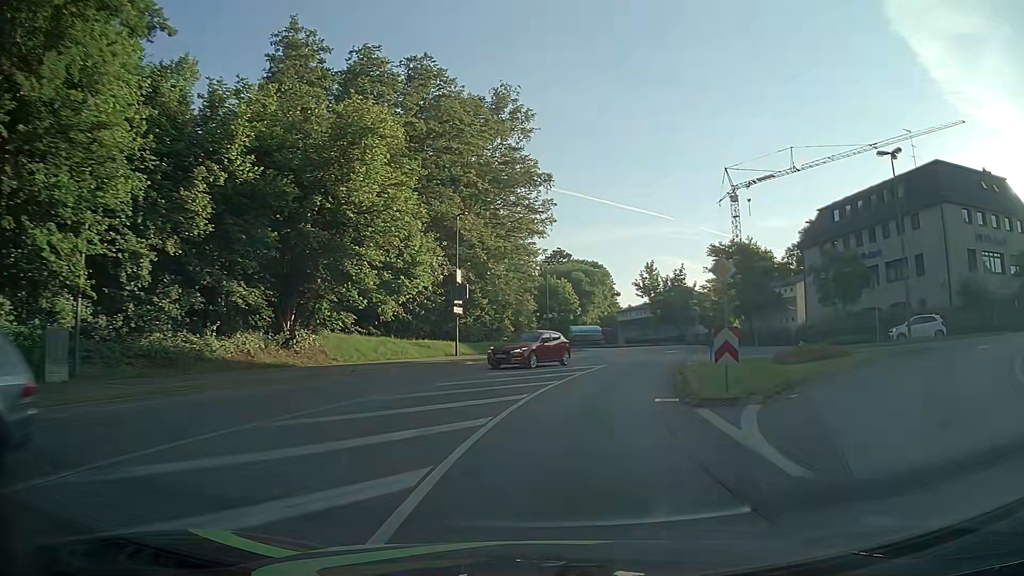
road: unclassified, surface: asphalt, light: Day
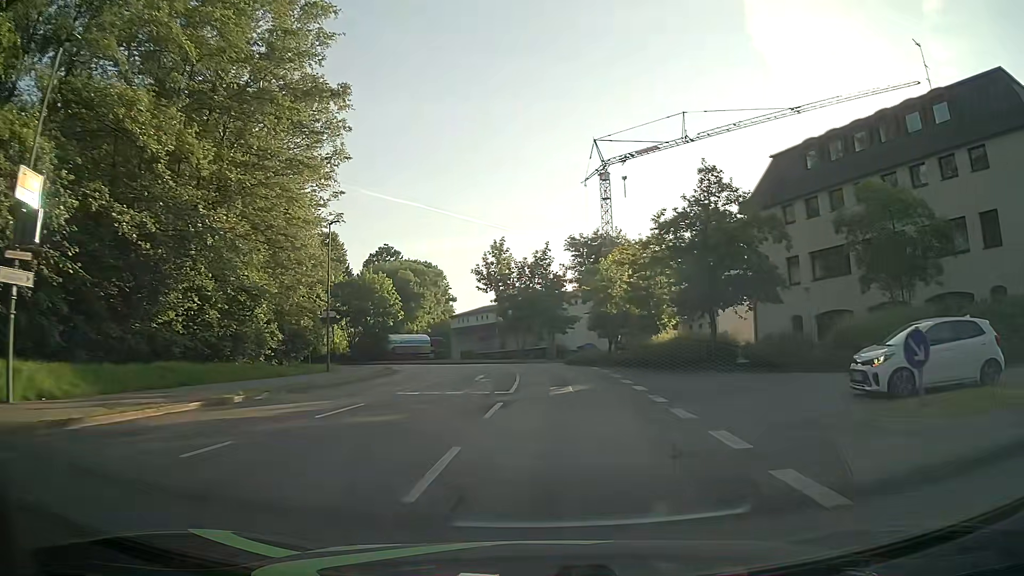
(+3.2, +25.6) m; +14°
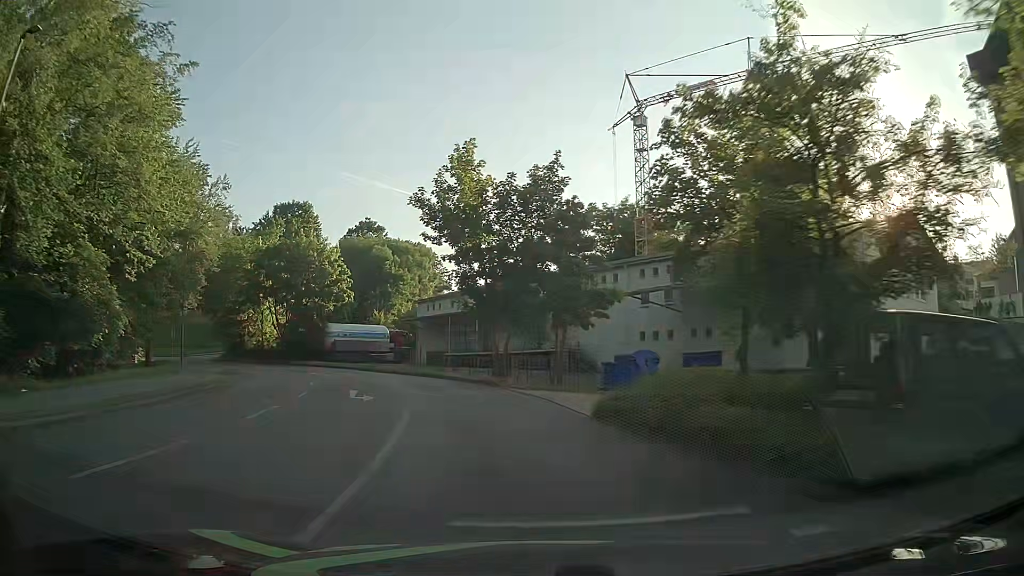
(+0.8, +26.1) m; -1°
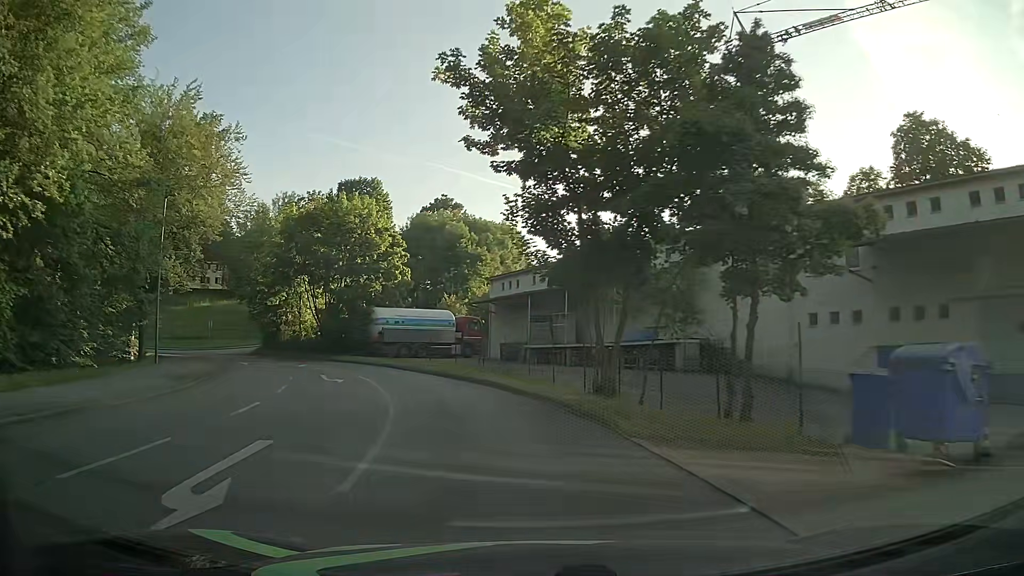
(-0.7, +12.9) m; -7°
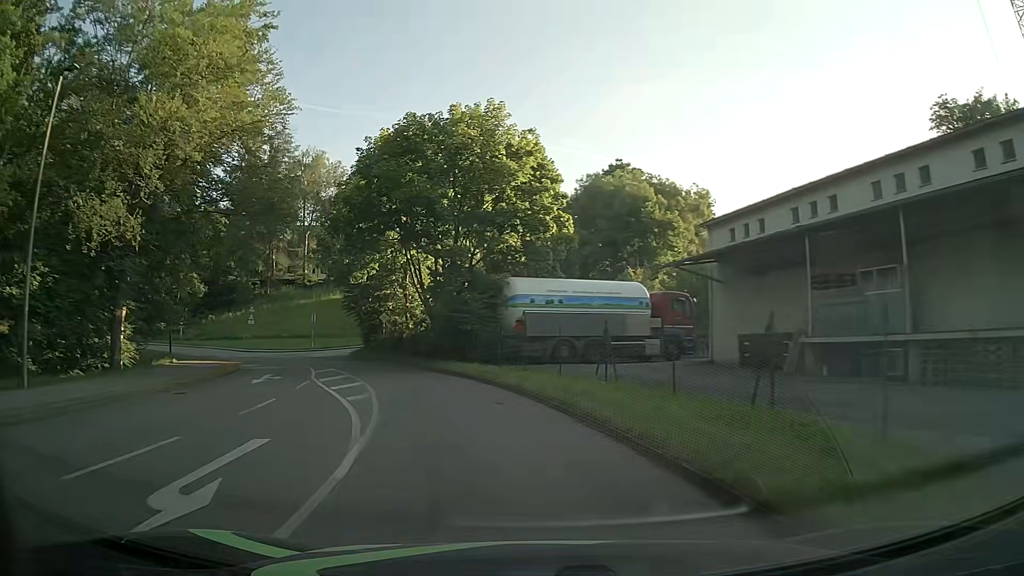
(-2.5, +19.3) m; -15°
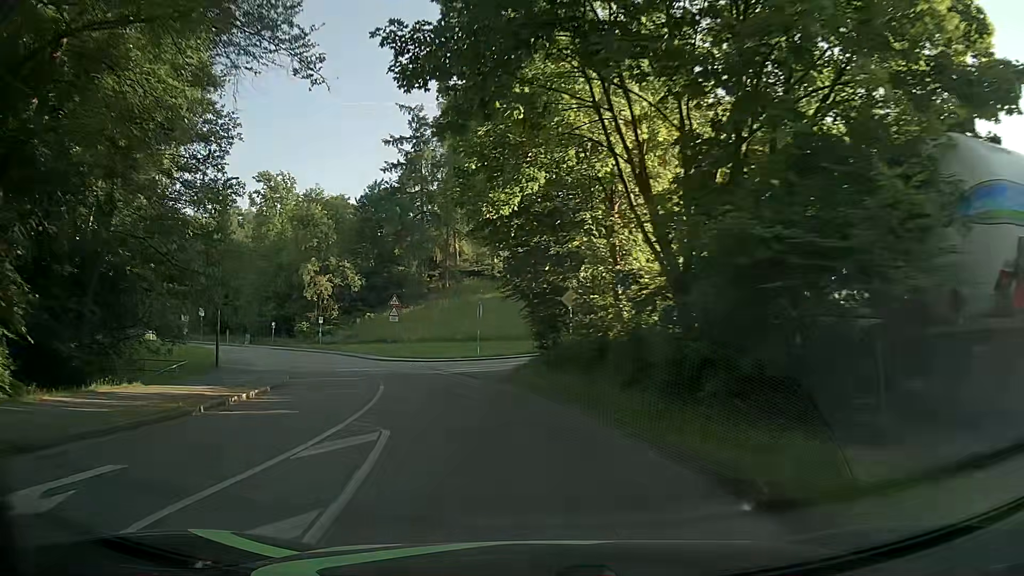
(-3.2, +19.3) m; -19°
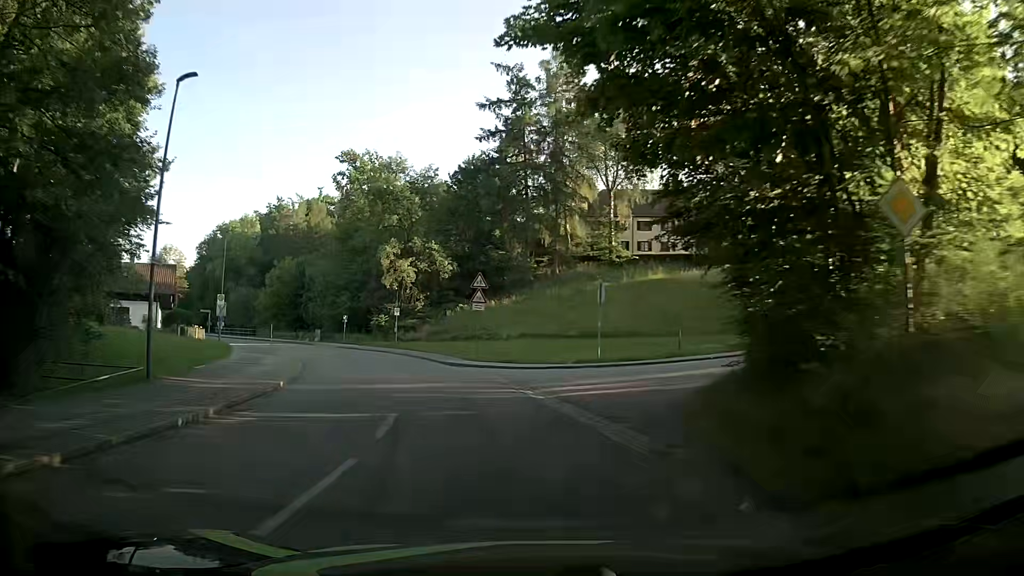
(-1.2, +13.1) m; -9°
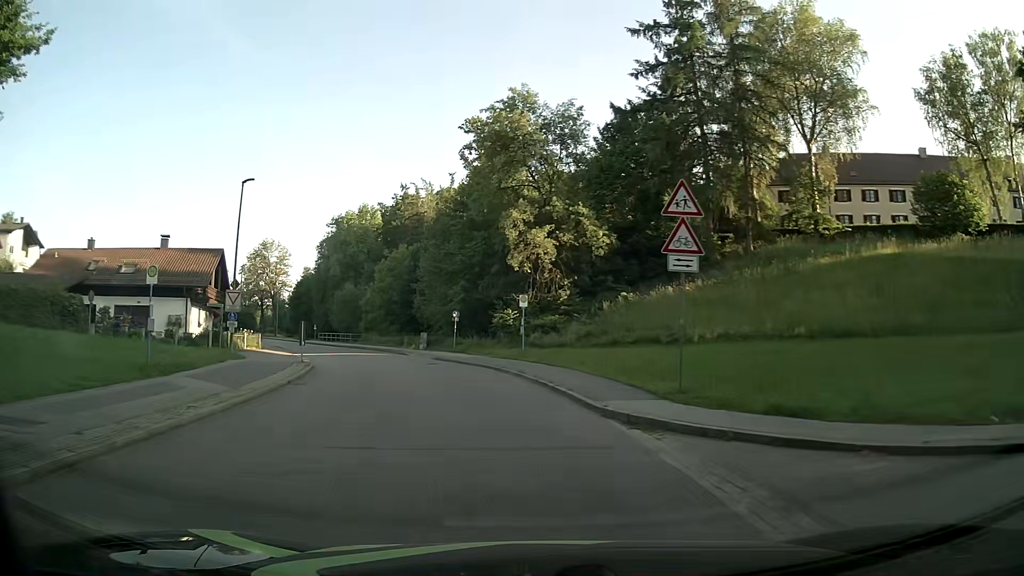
(-2.5, +19.5) m; -14°
(0, +10) (-2, +20) (-5, +30) (-8, +39) (-12, +48) (-17, +57) (-21, +66) (-26, +74) (-32, +83) (-37, +91) m
